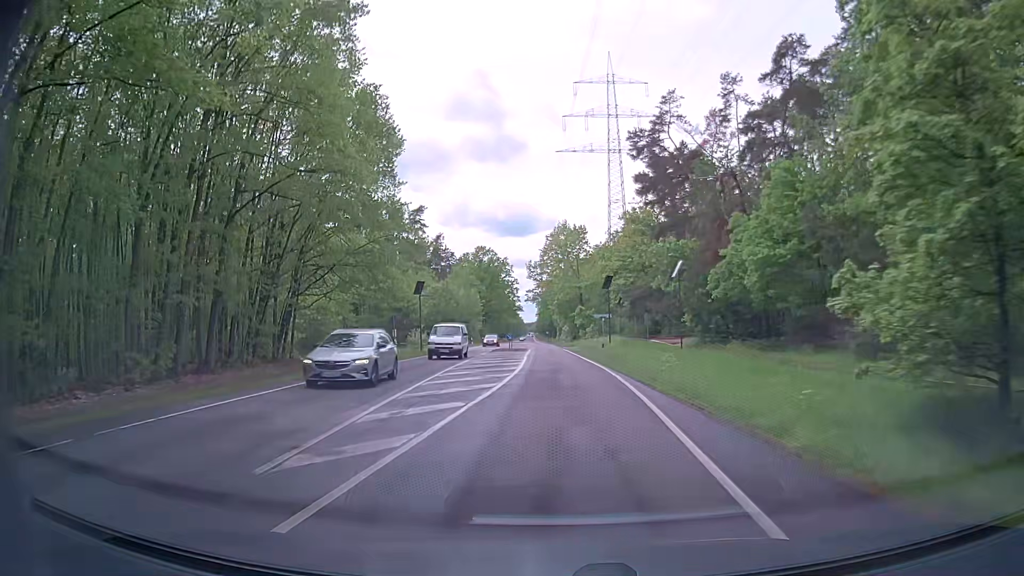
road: secondary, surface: asphalt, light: Day
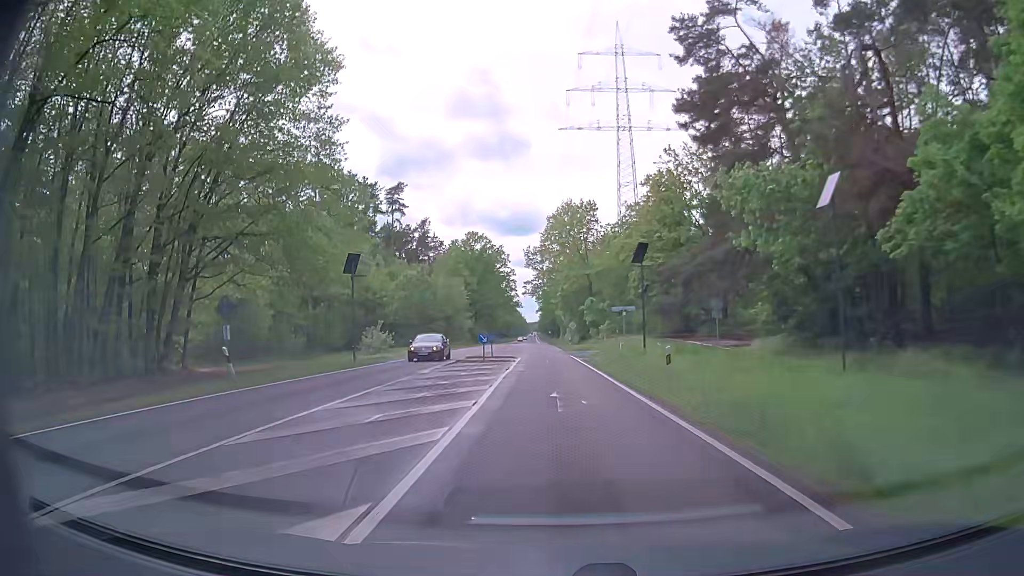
(+0.2, +22.0) m; 0°
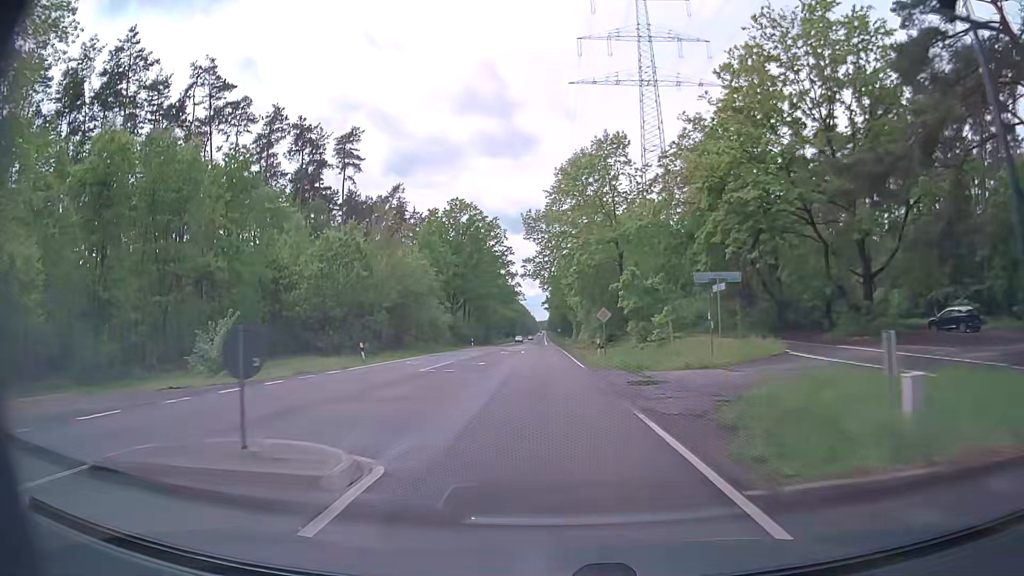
(-0.1, +33.0) m; -1°
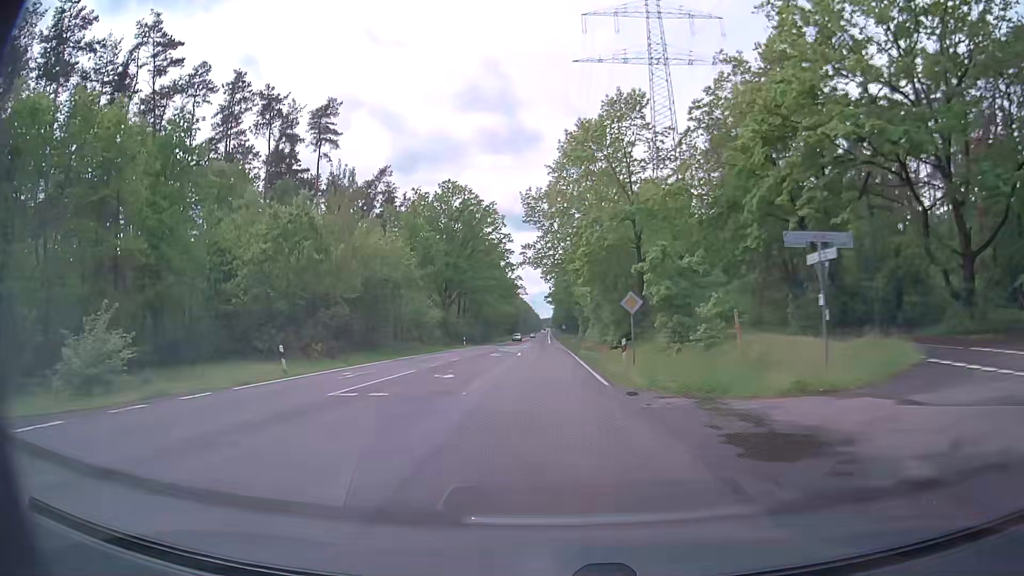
(0.0, +11.0) m; -1°
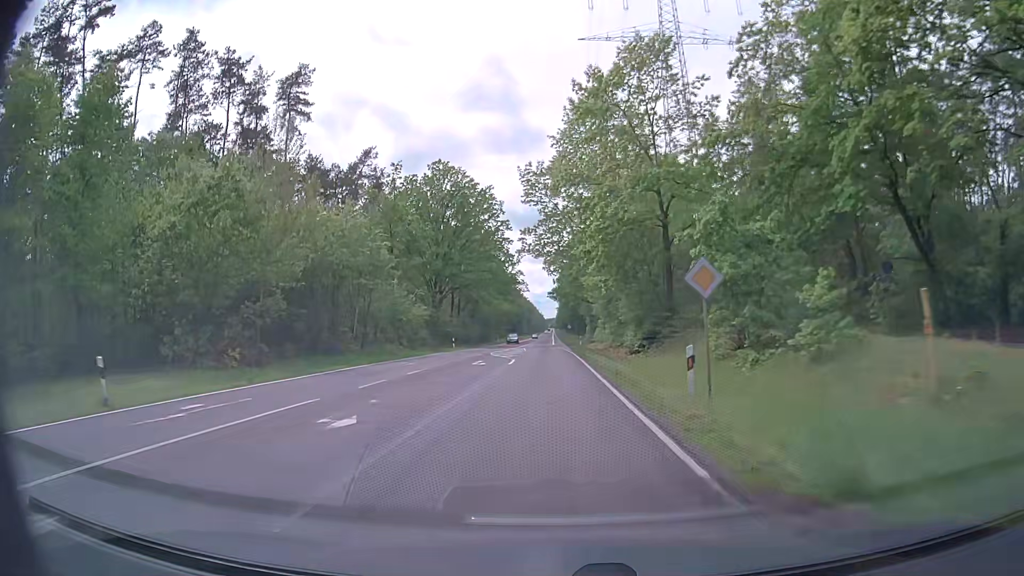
(0.0, +11.0) m; 0°
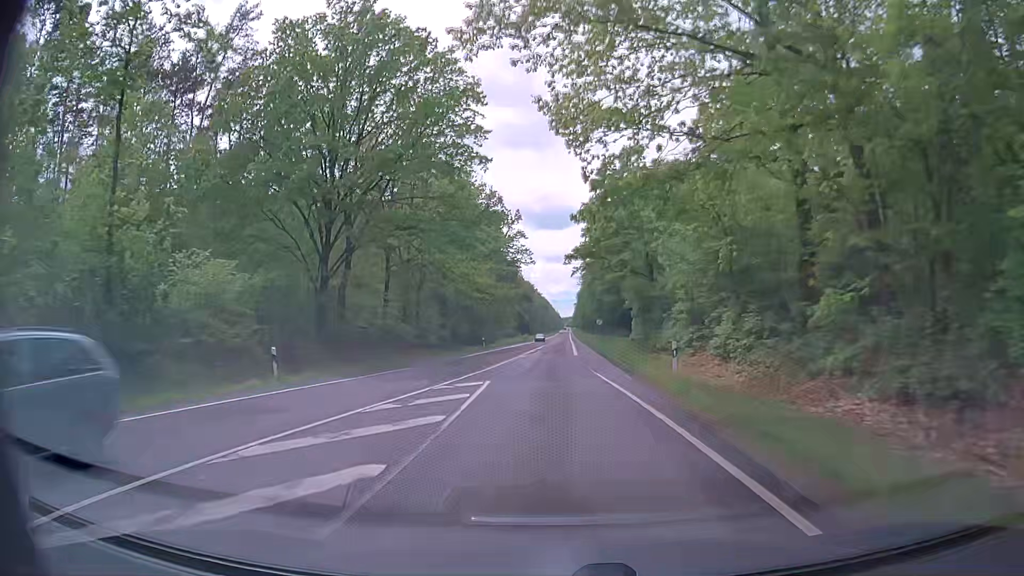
(-0.2, +43.8) m; -1°
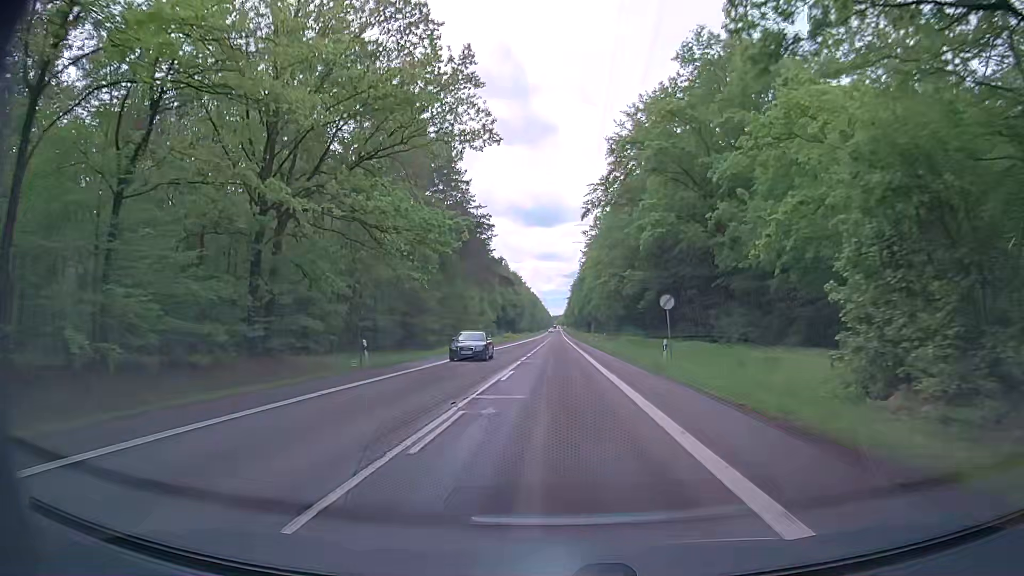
(-0.2, +43.9) m; +1°
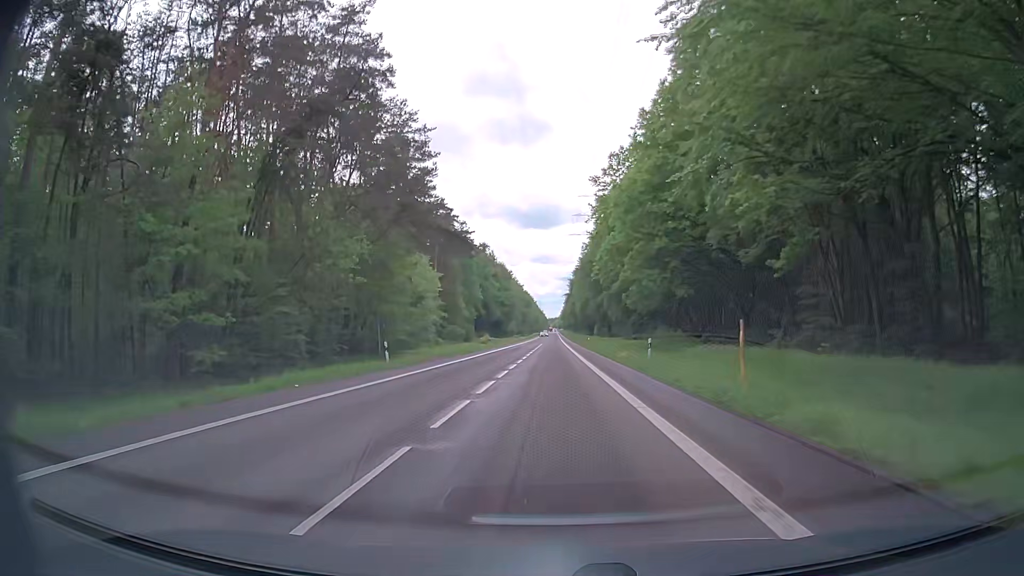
(-0.1, +46.3) m; 0°
(0, +10) (0, +20) (0, +30) (0, +40) (0, +50) (0, +60) (0, +70) (0, +80) (0, +90) (0, +100) m
